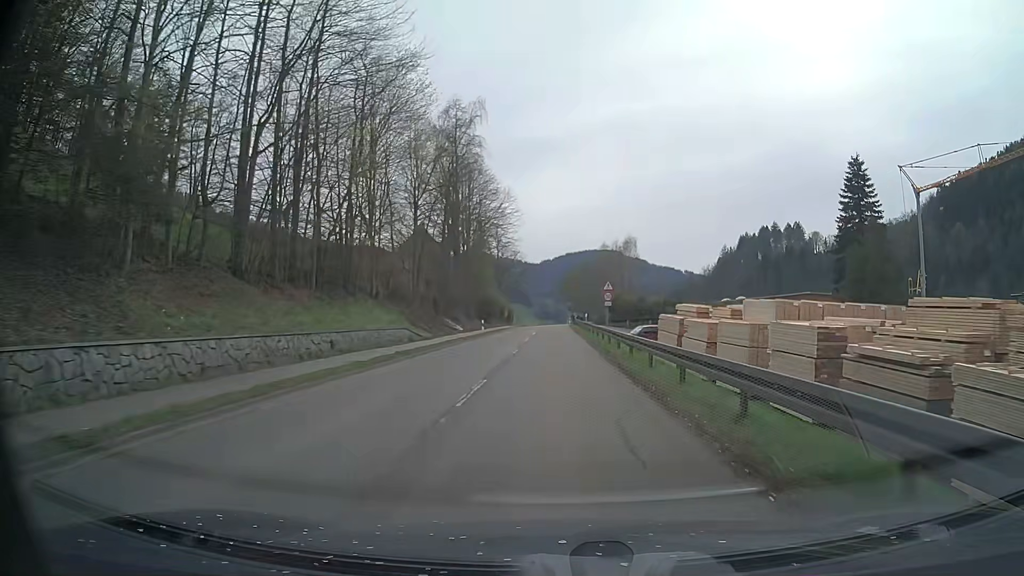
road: secondary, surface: asphalt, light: Day
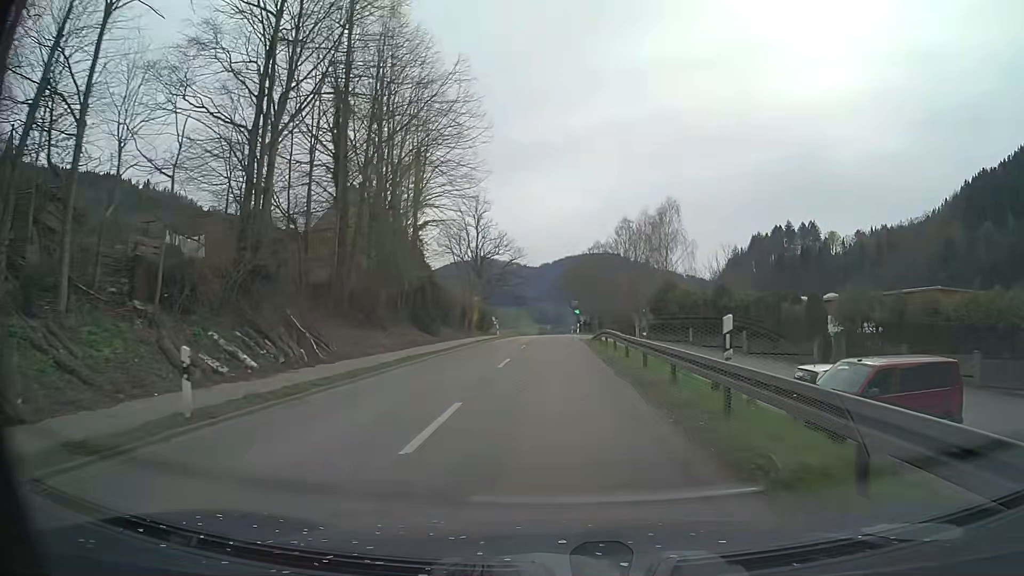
(+0.2, +39.5) m; +1°
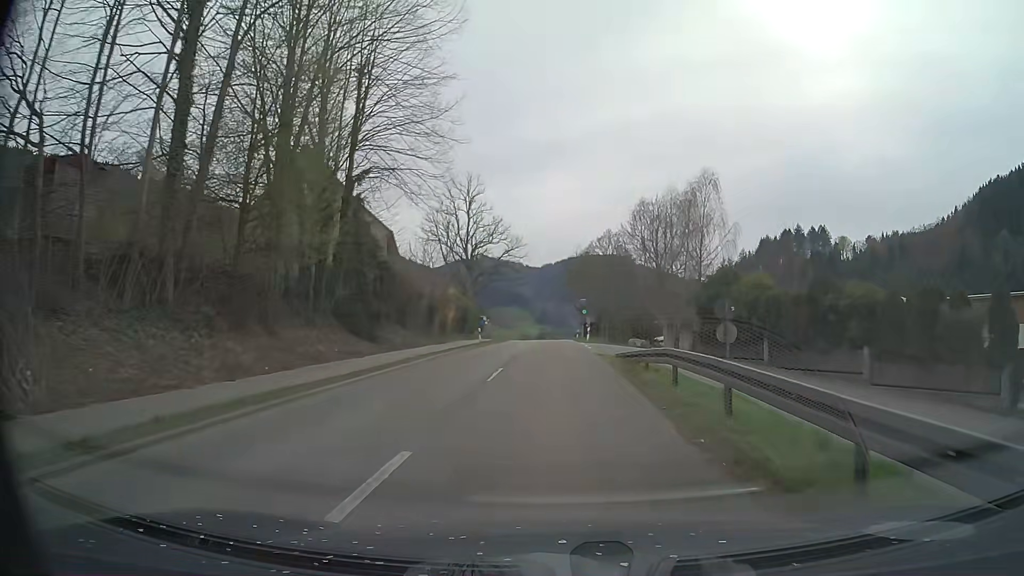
(-0.1, +16.0) m; -1°
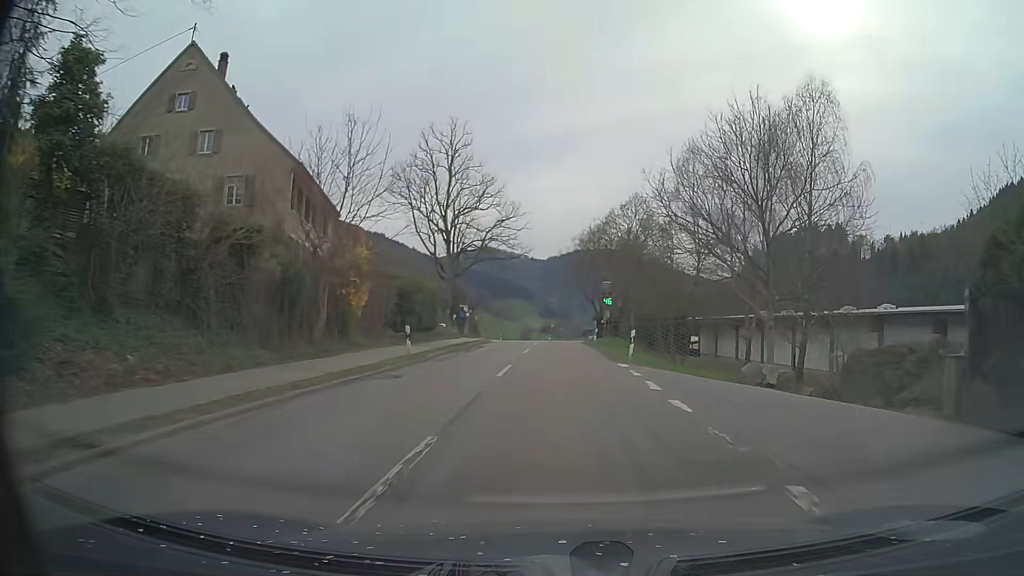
(-0.1, +23.5) m; 0°
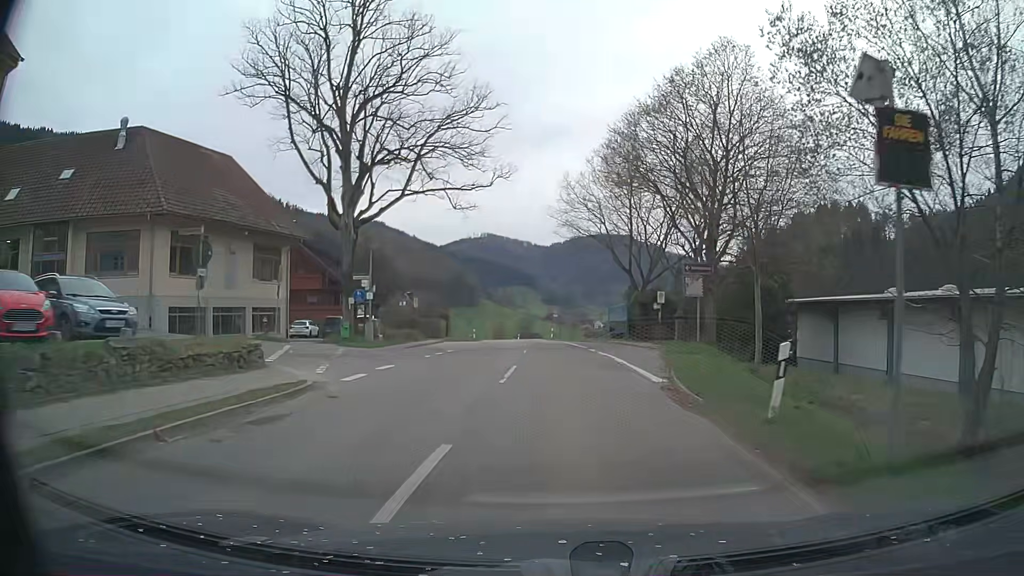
(+0.1, +36.8) m; 0°
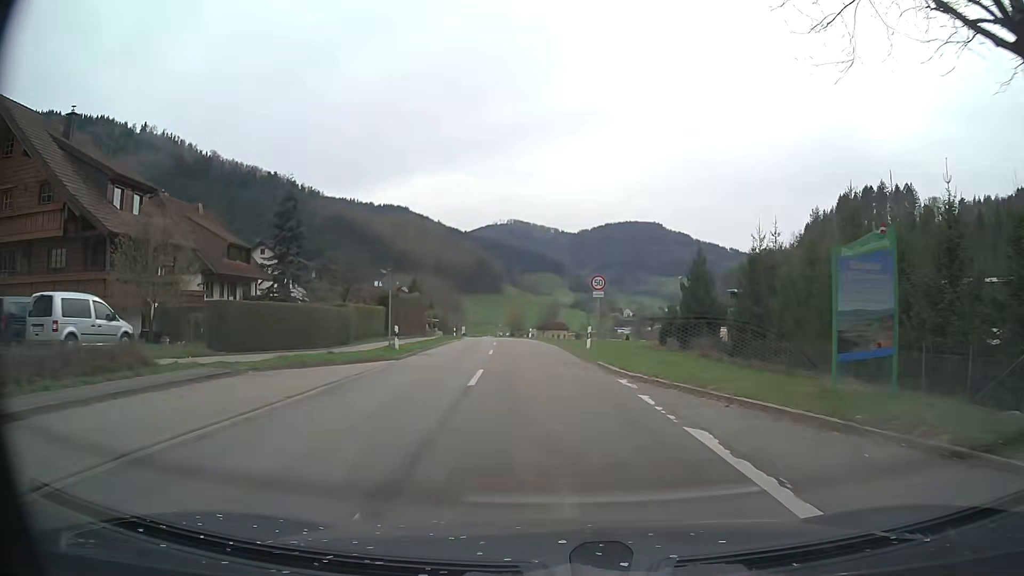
(-0.4, +37.8) m; -2°
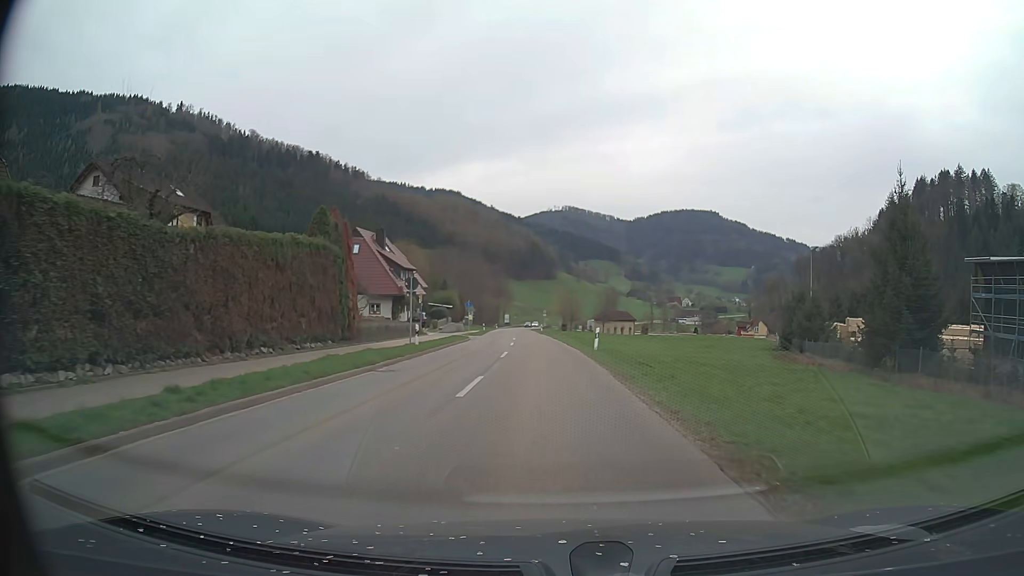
(-1.7, +38.5) m; -5°
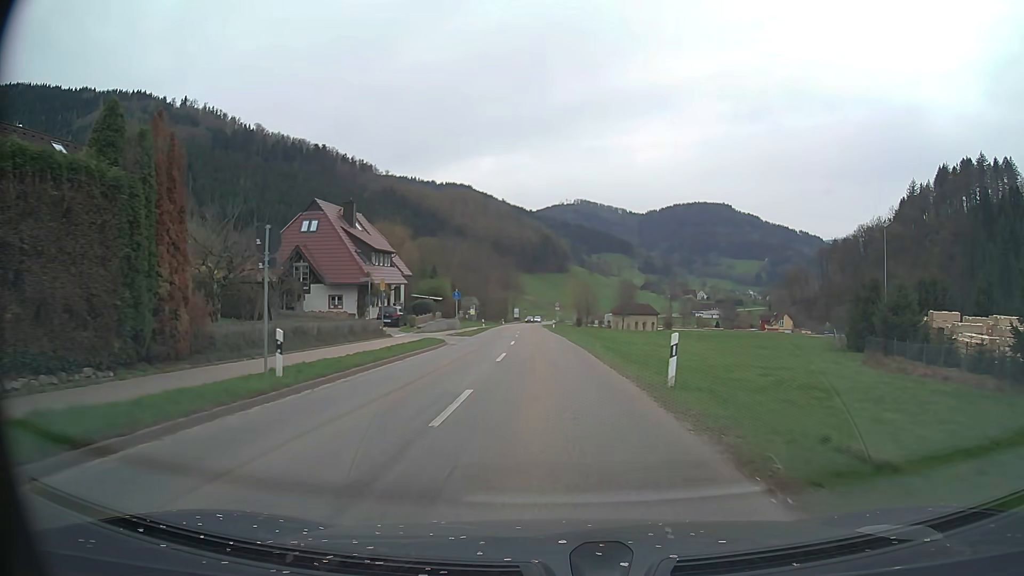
(-0.2, +15.5) m; -1°
(0, +10) (0, +20) (0, +30) (-1, +40) (-1, +50) (-1, +60) (-2, +70) (-2, +80) (-3, +90) (-3, +100) m
